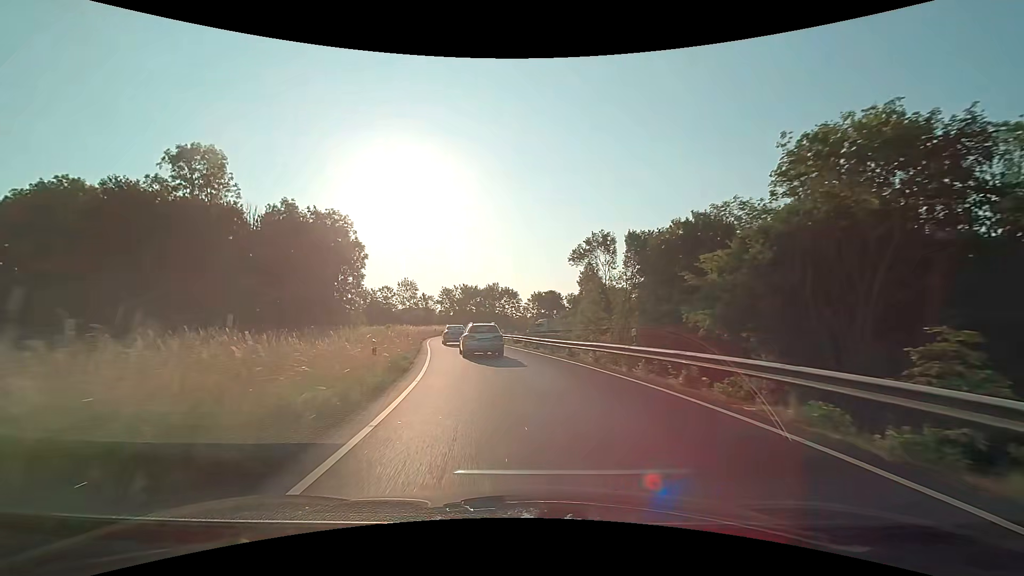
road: trunk_link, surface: asphalt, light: Day
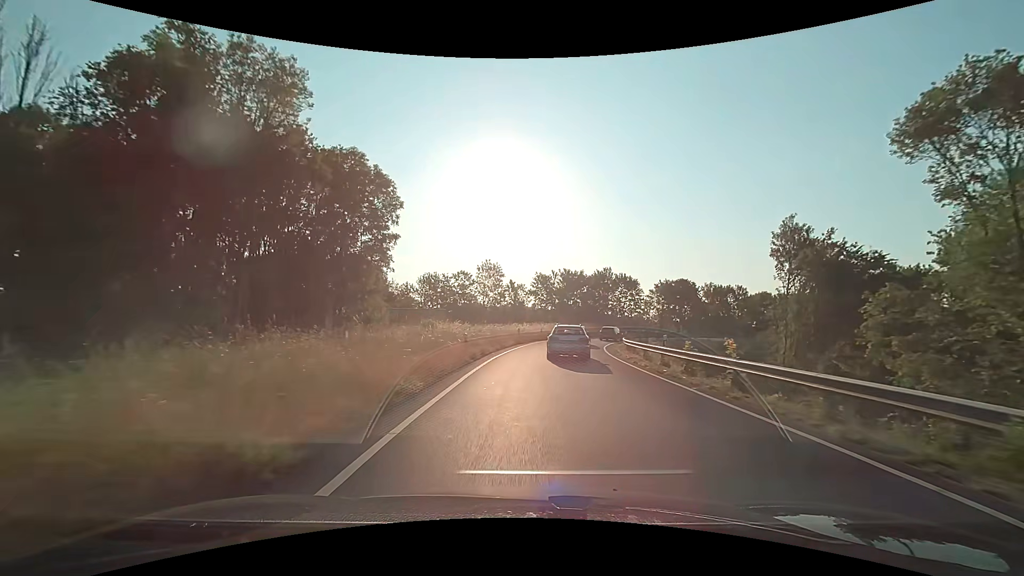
(-5.0, +33.9) m; -12°
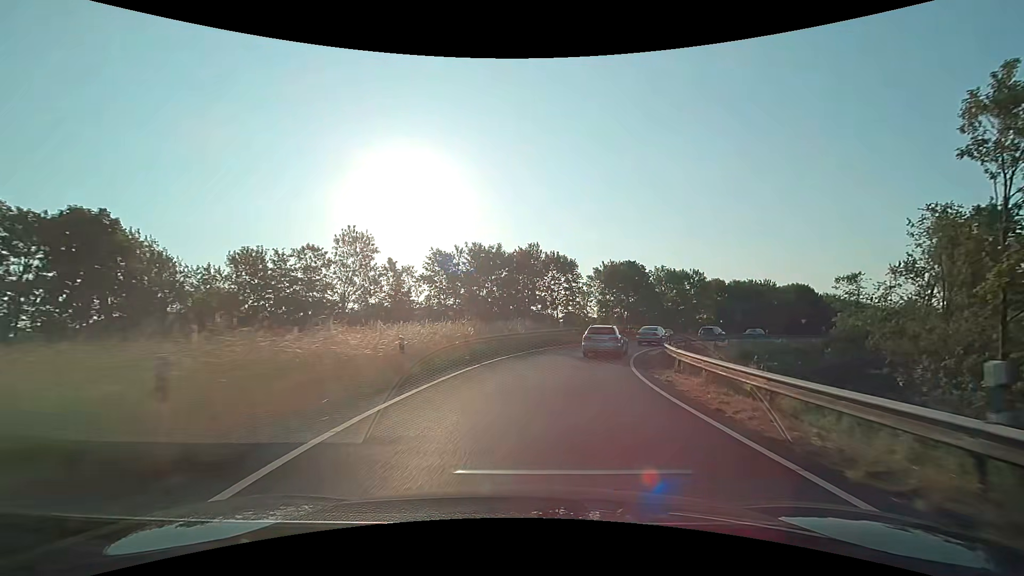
(+2.0, +33.4) m; +10°
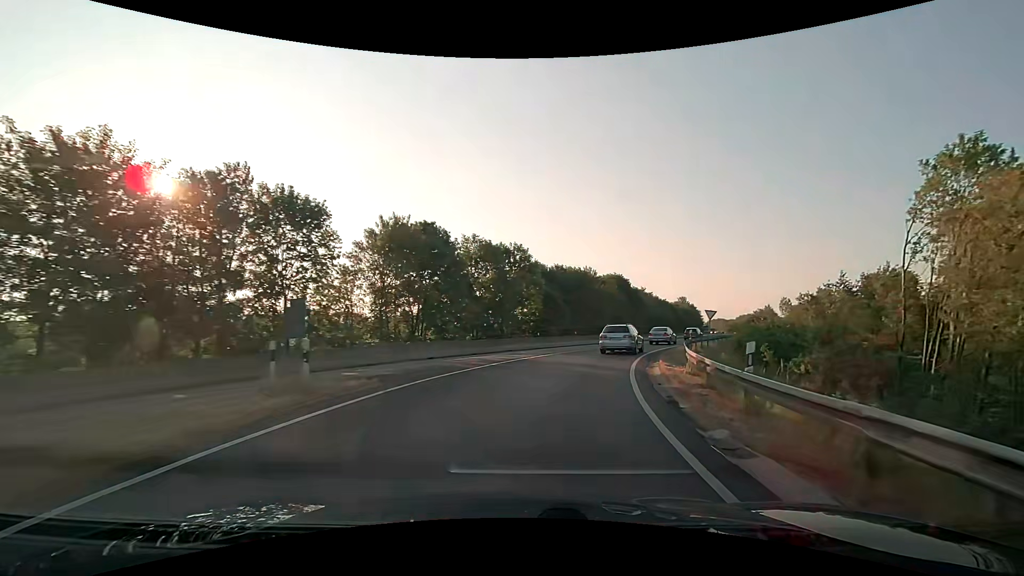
(+6.2, +34.1) m; +23°
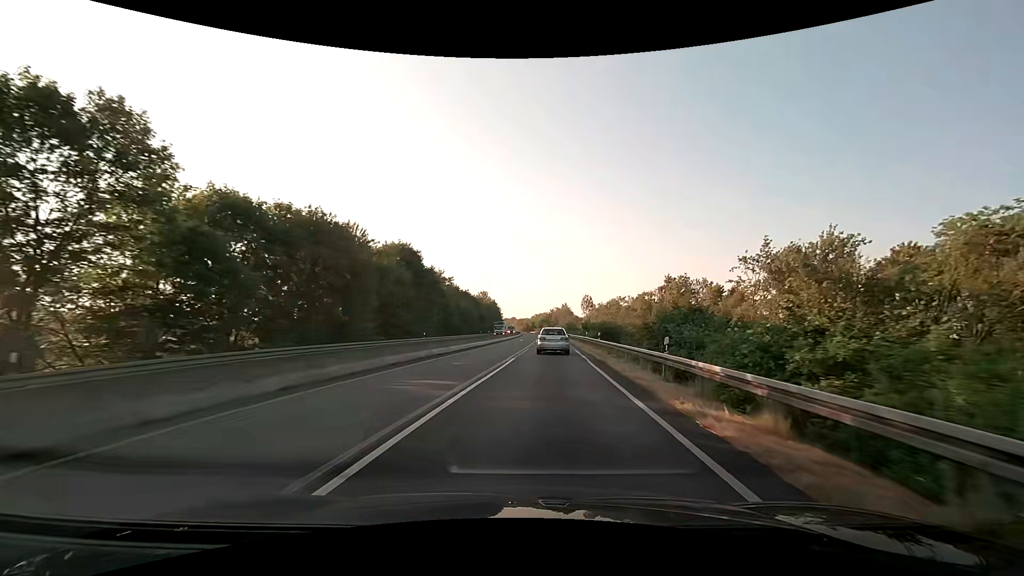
(+8.6, +37.4) m; +23°
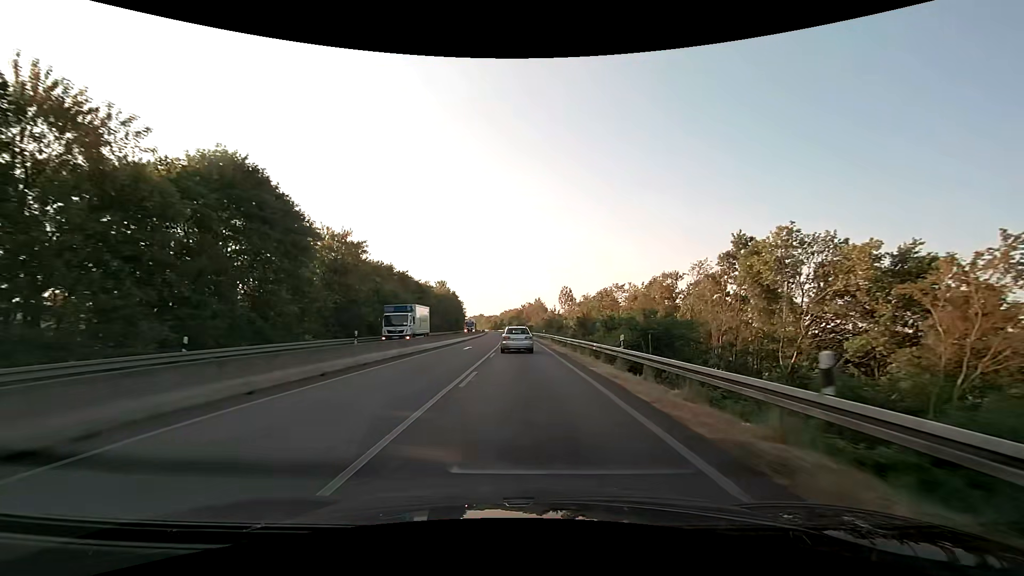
(+1.7, +33.3) m; +4°
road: trunk
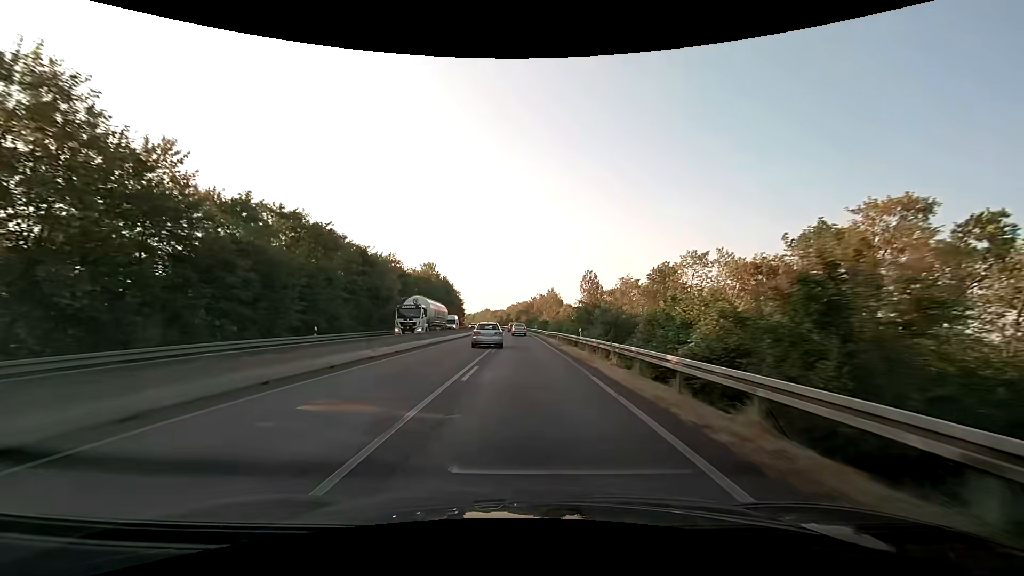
(-0.2, +35.8) m; -1°
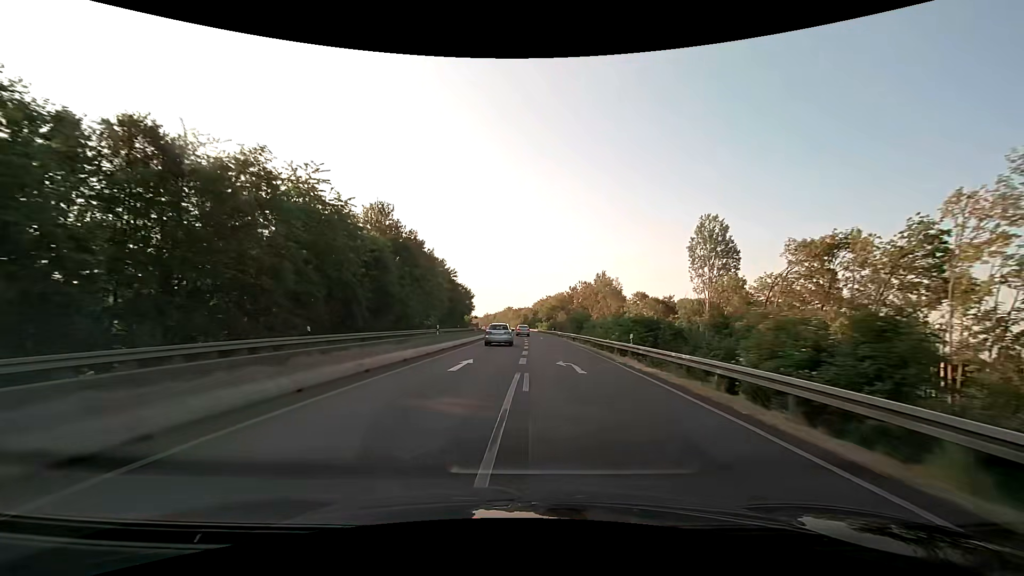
(-1.9, +62.4) m; -3°
(0, +10) (0, +20) (0, +30) (0, +40) (-1, +50) (-1, +60) (-1, +70) (-1, +80) (-1, +90) (-2, +100) m
